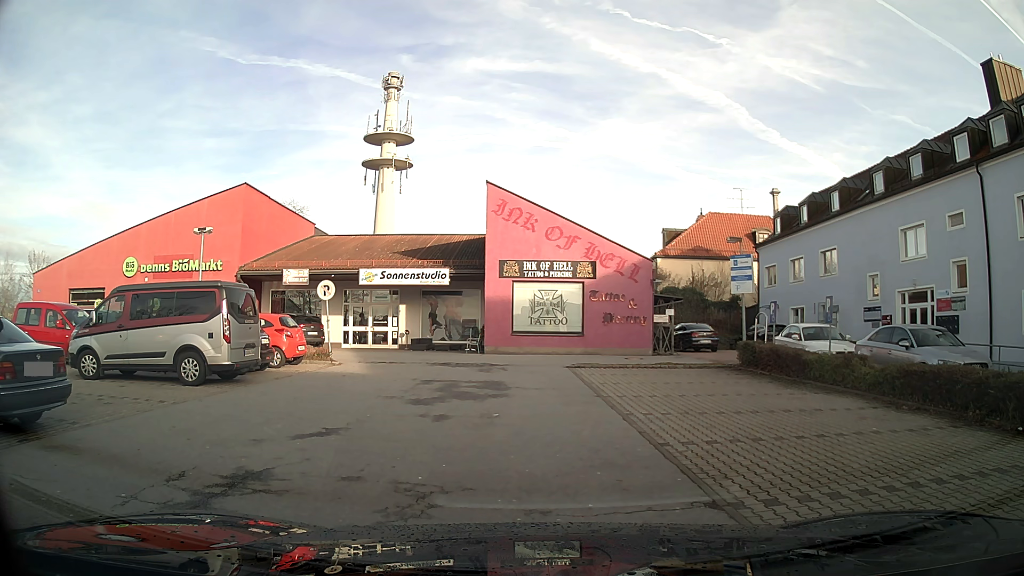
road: service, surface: asphalt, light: Day
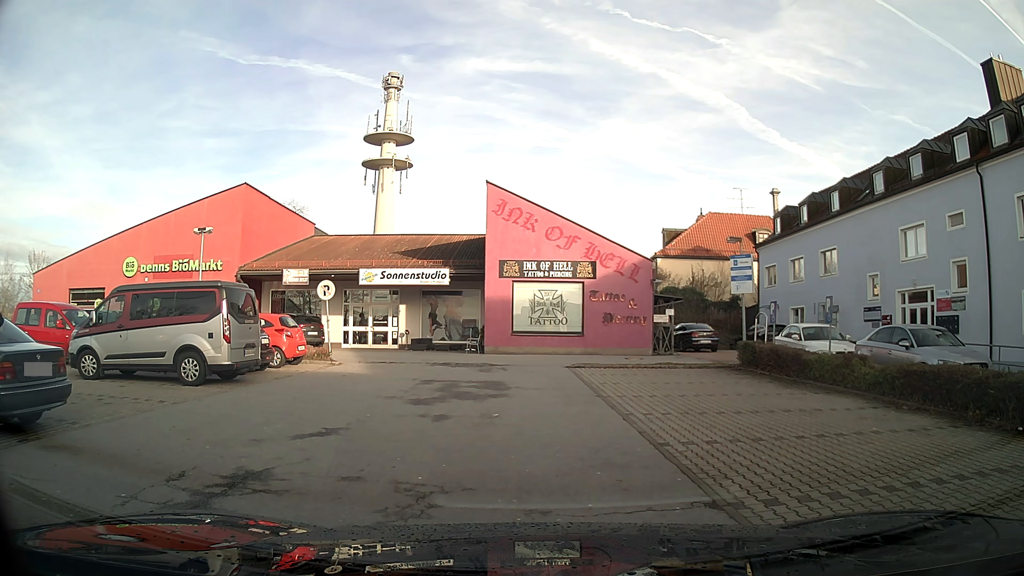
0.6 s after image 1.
(0.0, 0.0) m; 0°
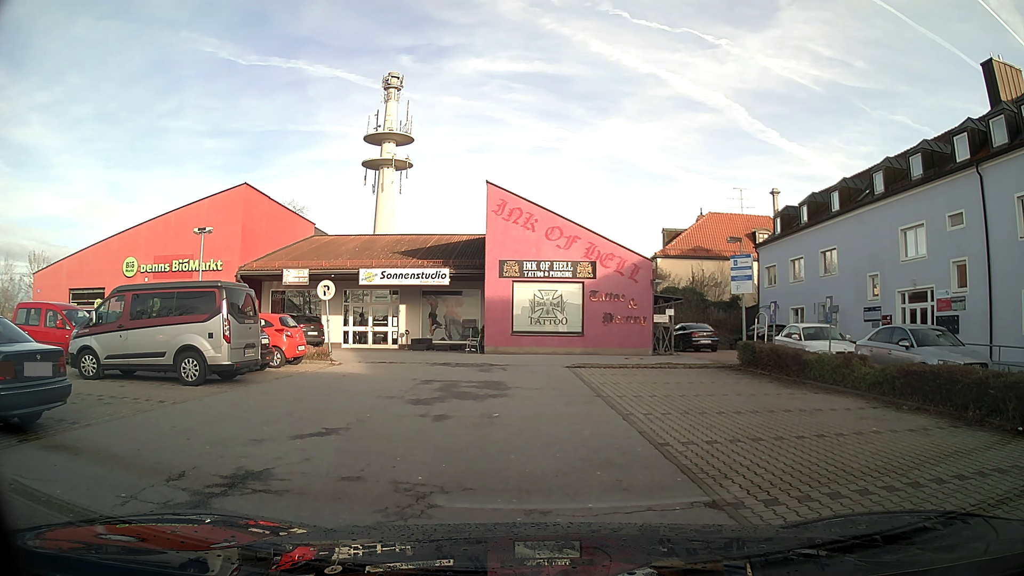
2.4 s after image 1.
(0.0, 0.0) m; 0°
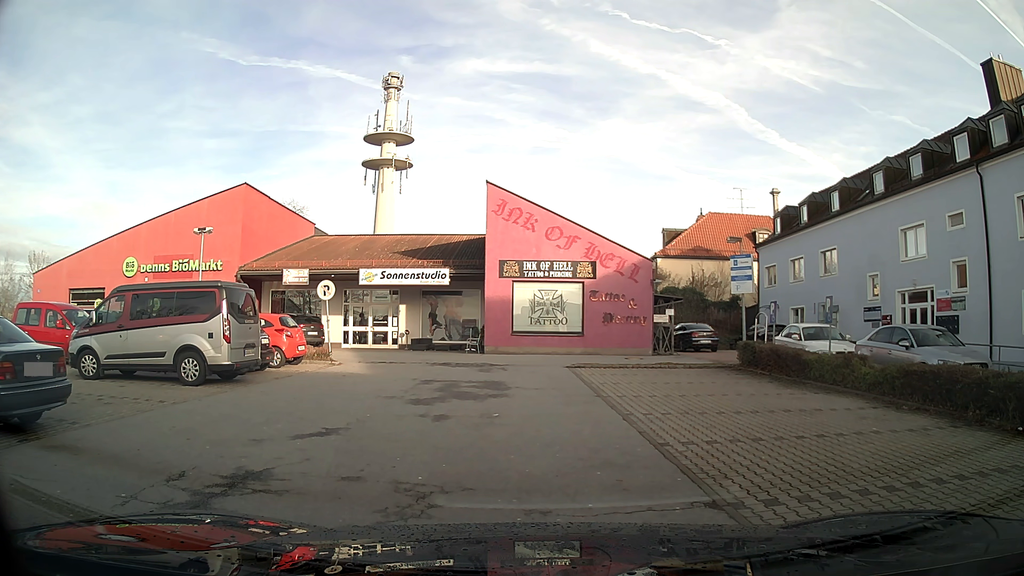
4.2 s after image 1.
(0.0, 0.0) m; 0°
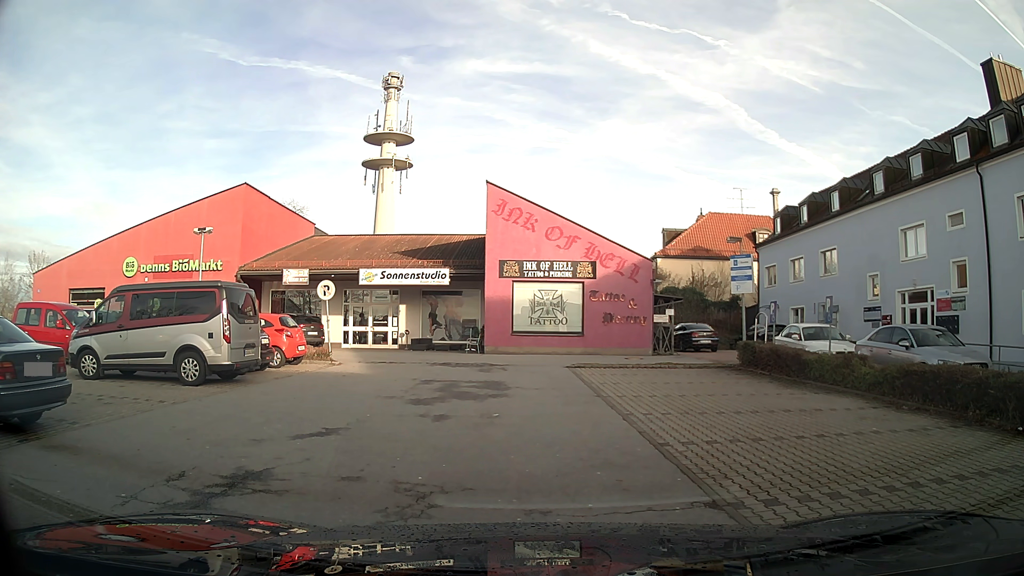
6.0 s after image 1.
(0.0, 0.0) m; 0°
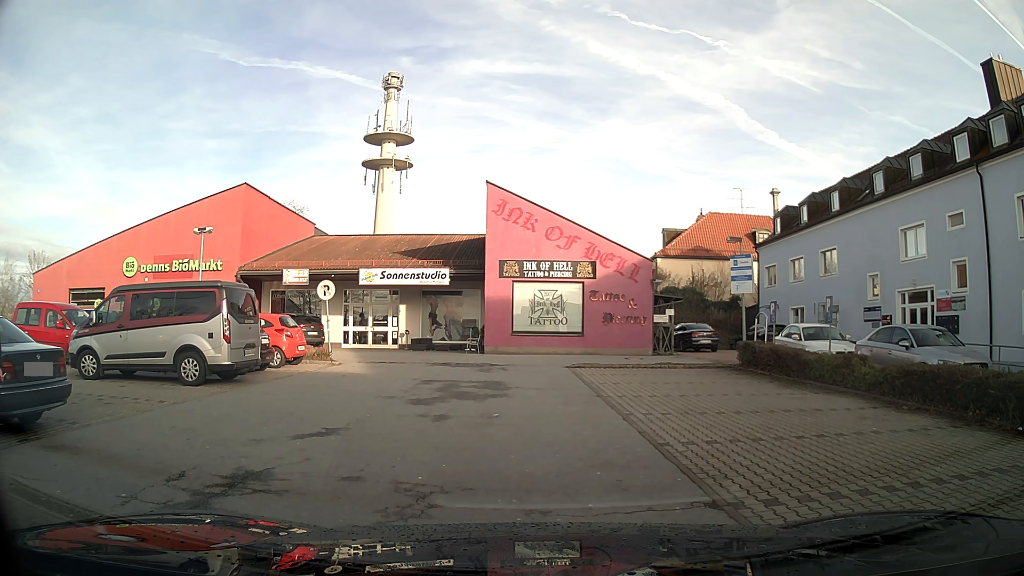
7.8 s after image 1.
(0.0, 0.0) m; 0°
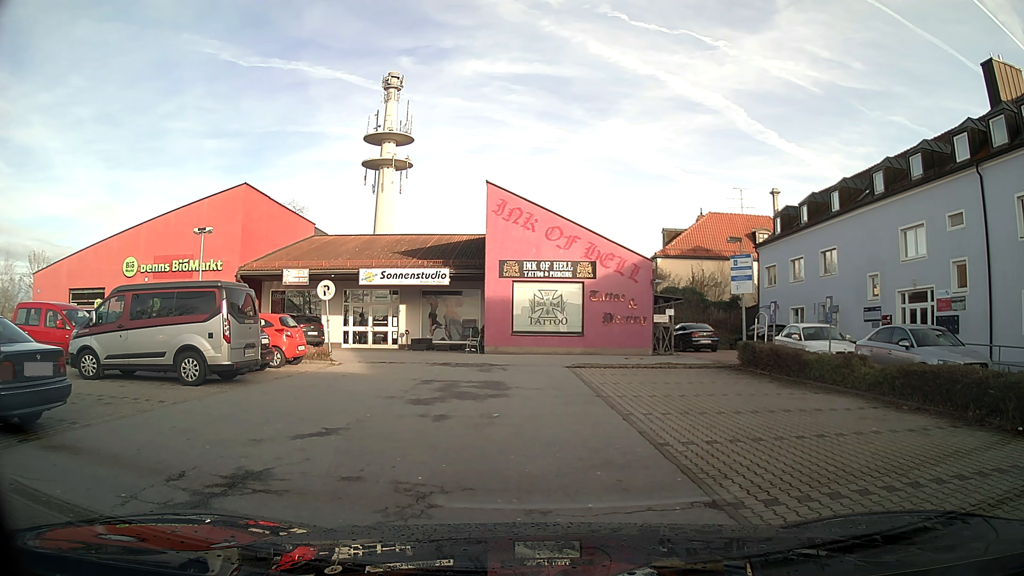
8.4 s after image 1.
(0.0, 0.0) m; 0°
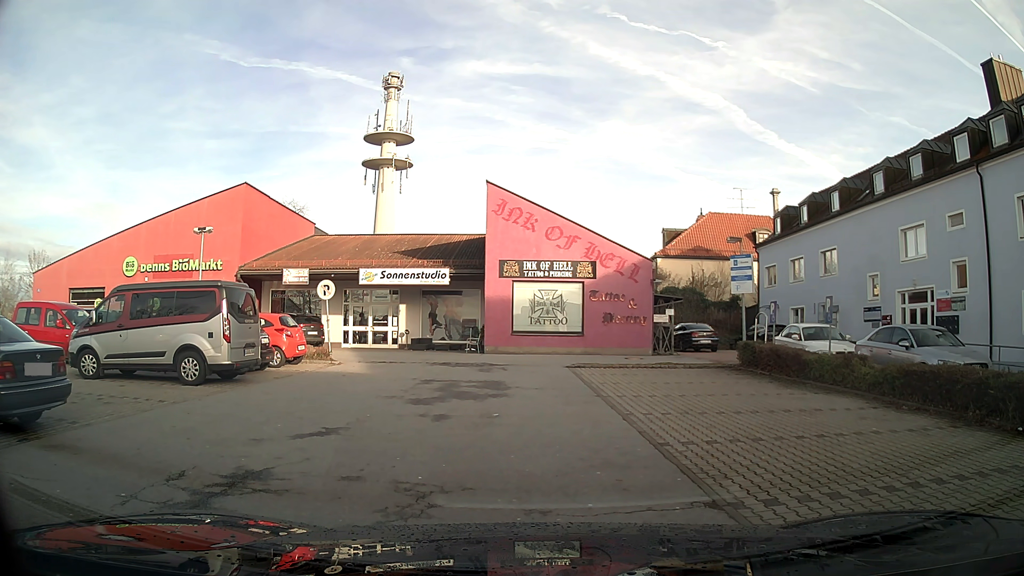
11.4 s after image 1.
(0.0, 0.0) m; 0°
(-2, +10) (-4, +20) (-11, +26) (-21, +27) (-31, +26) (-37, +19) (-36, +9) (-35, -1) (-31, -9) (-23, -15) m
